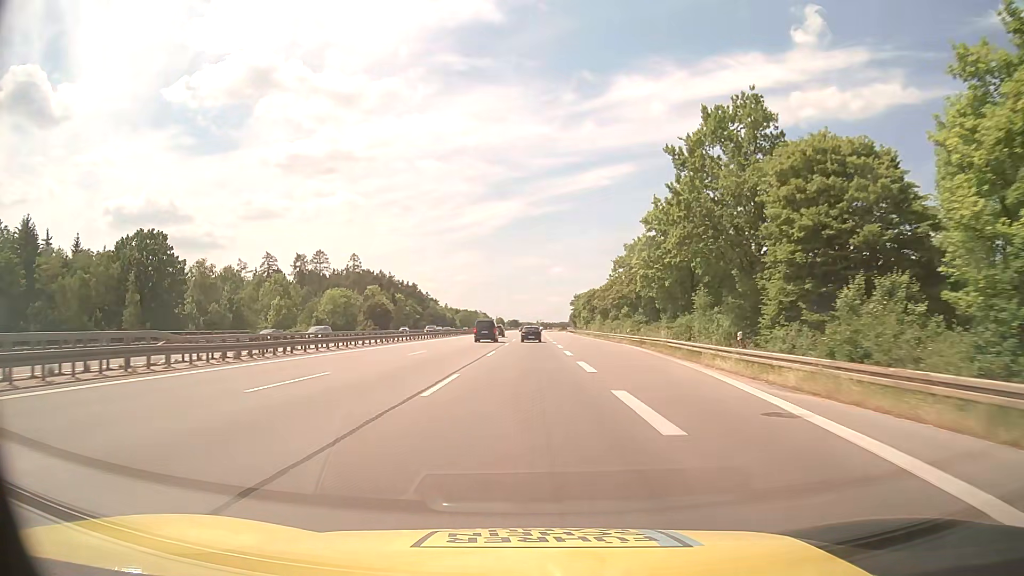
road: motorway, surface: asphalt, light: Day
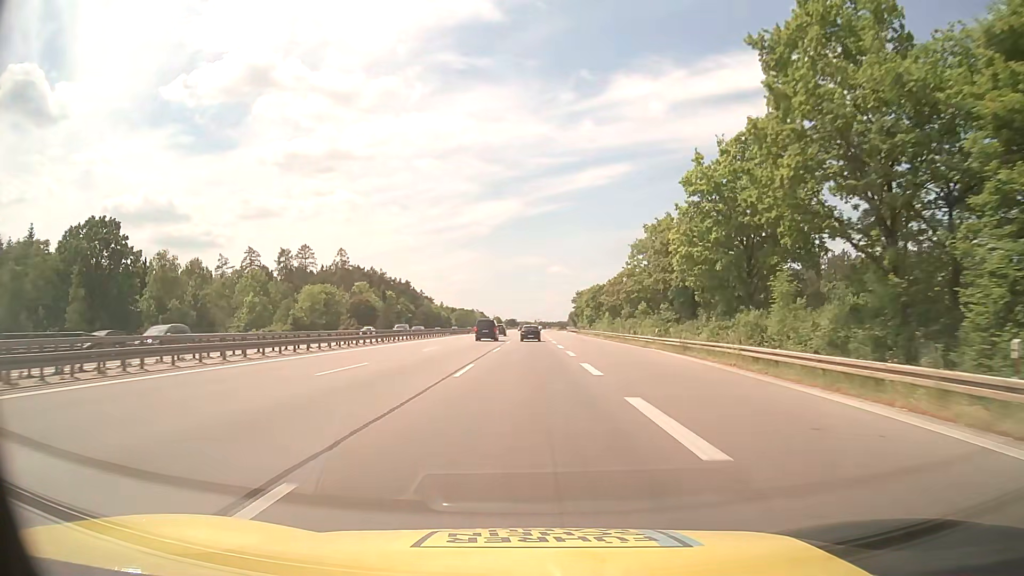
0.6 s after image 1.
(0.0, +13.5) m; 0°
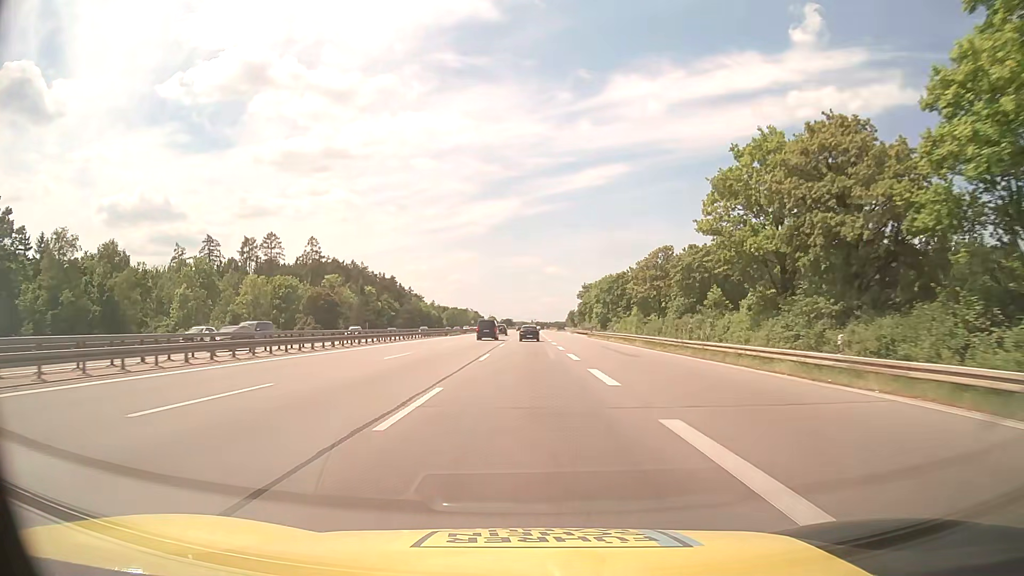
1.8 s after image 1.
(+0.1, +27.1) m; 0°
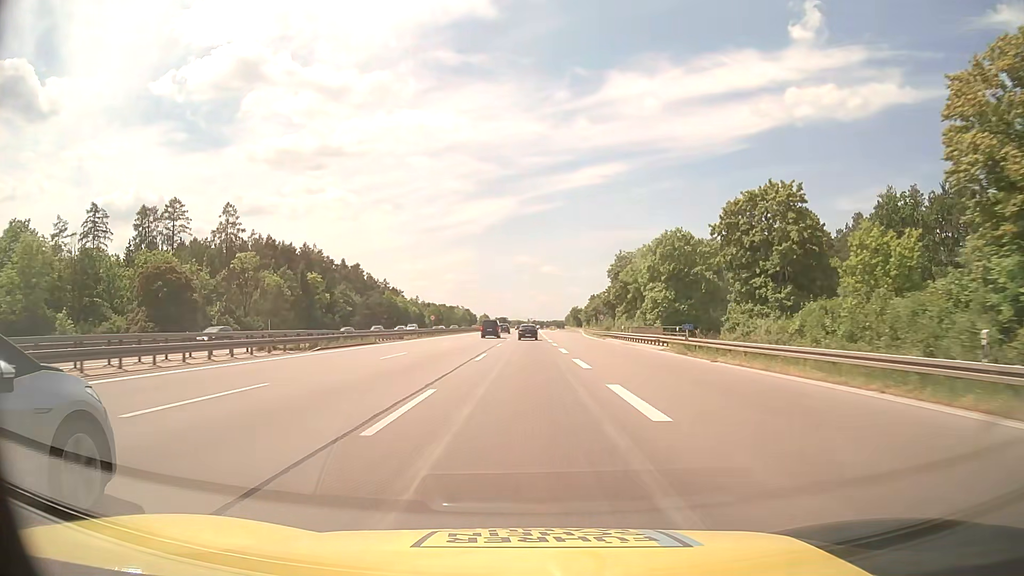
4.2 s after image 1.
(+0.4, +54.3) m; +1°
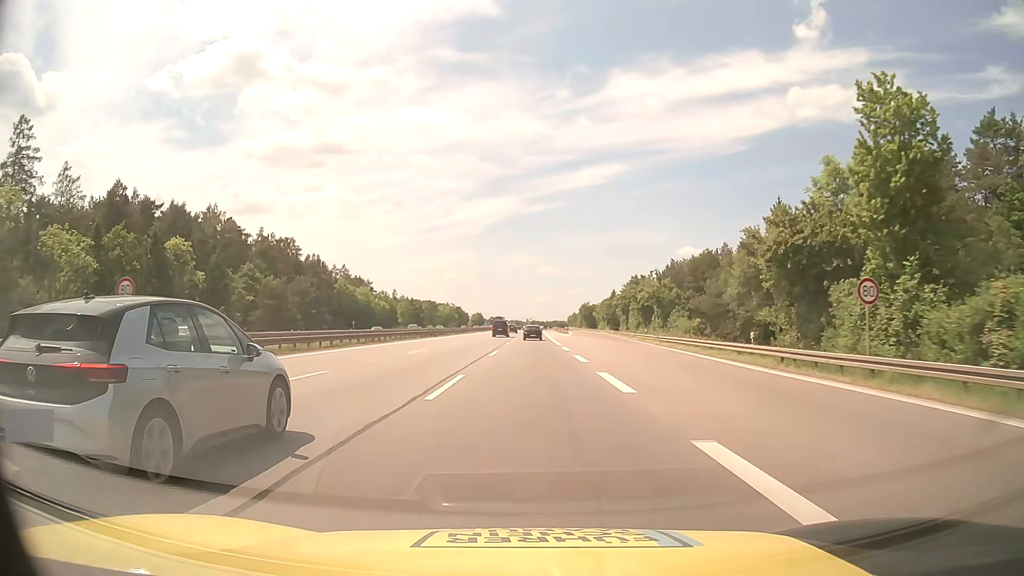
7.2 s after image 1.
(-0.1, +68.0) m; 0°
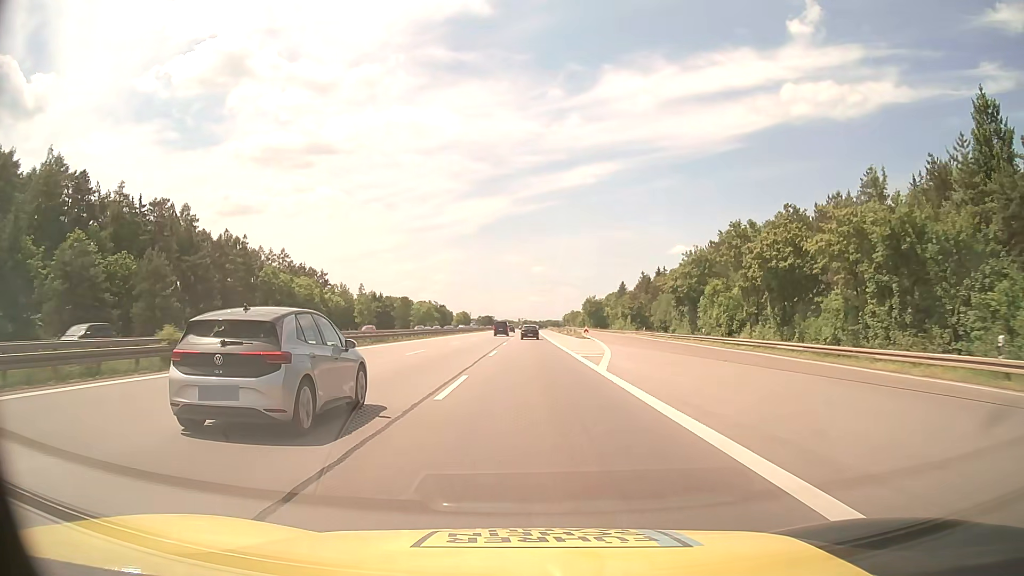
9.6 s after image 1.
(+0.1, +54.3) m; +1°
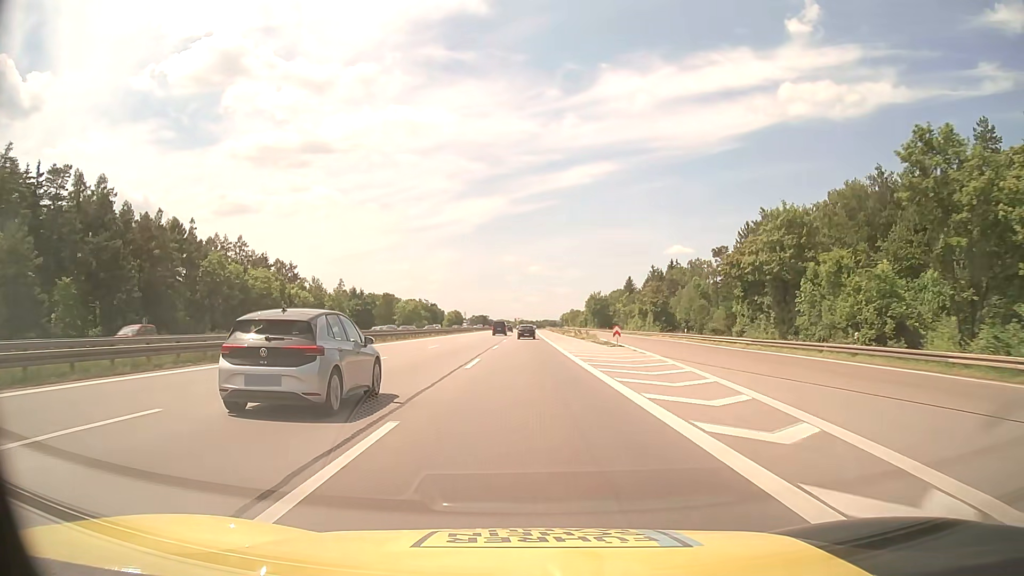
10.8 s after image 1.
(+0.1, +27.1) m; 0°
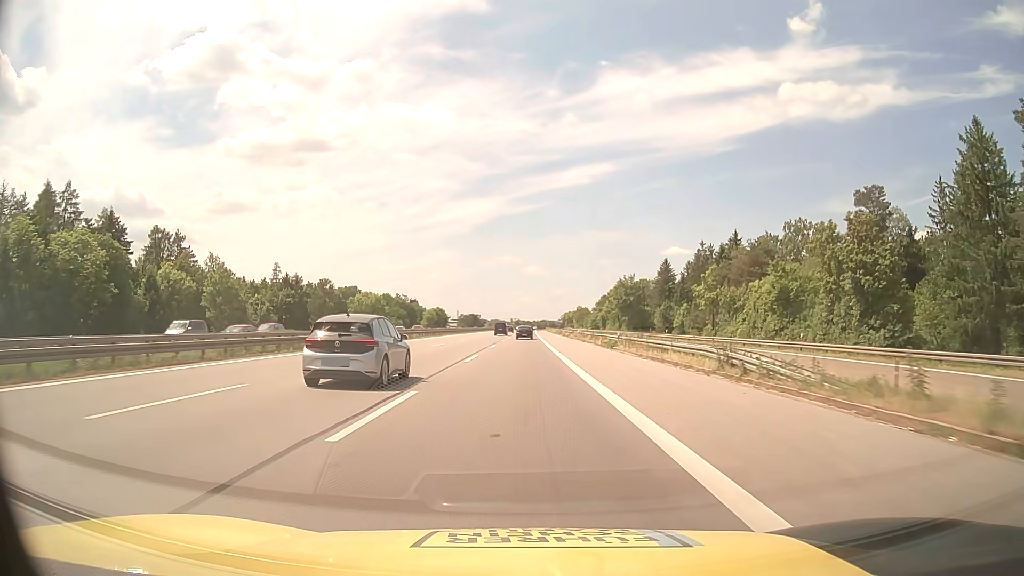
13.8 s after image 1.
(+0.2, +67.7) m; 0°
(0, +10) (0, +20) (0, +30) (0, +40) (0, +50) (0, +60) (0, +70) (0, +80) (0, +90) (0, +100) m
